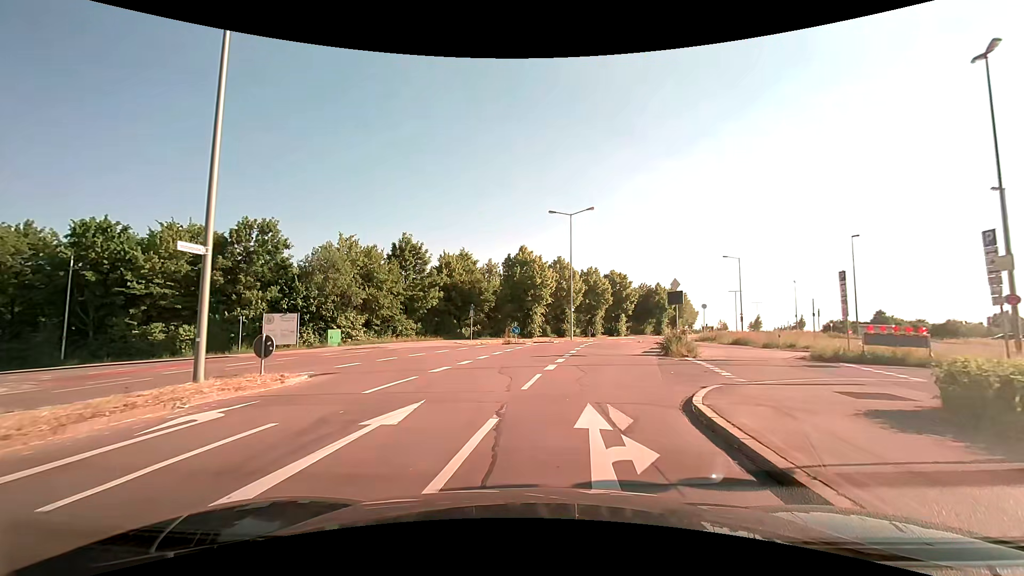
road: tertiary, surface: asphalt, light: Day
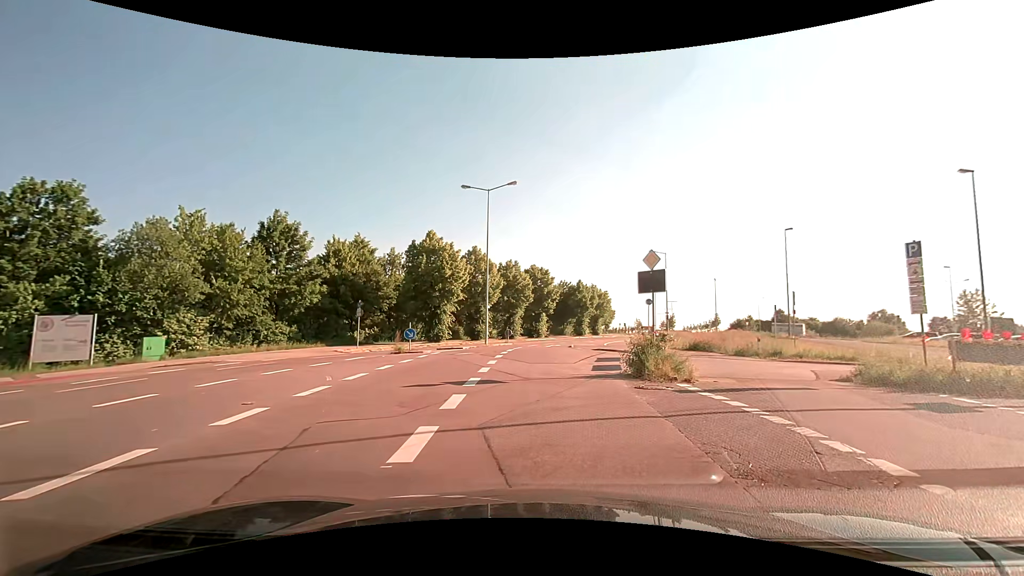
(+0.5, +9.2) m; +10°
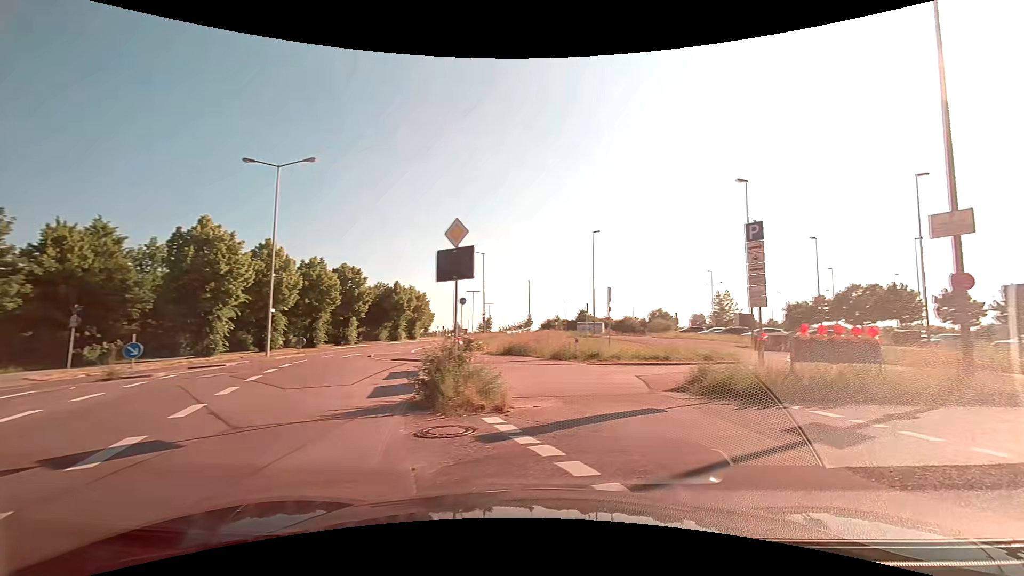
(+0.6, +4.5) m; +19°
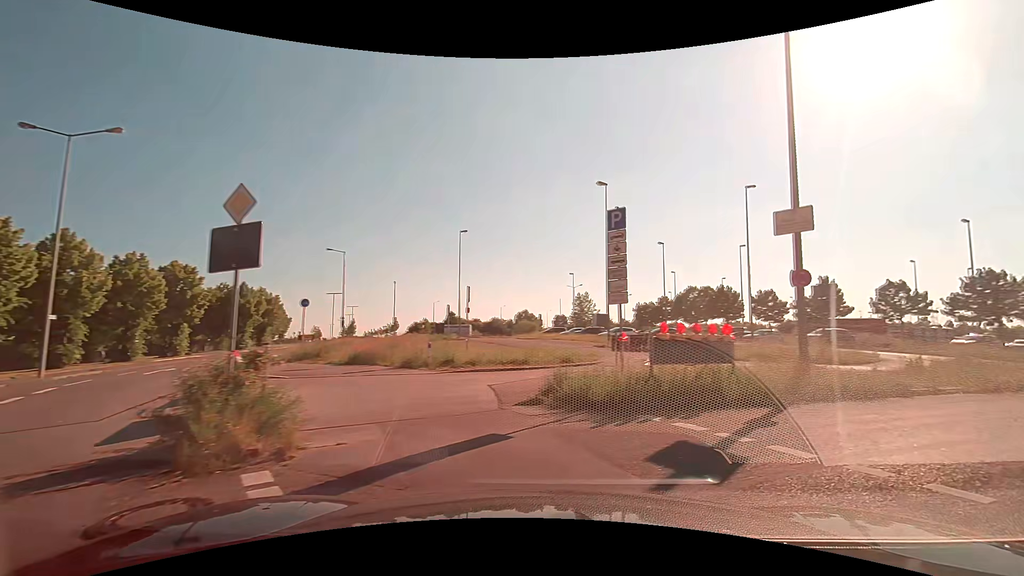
(+0.3, +2.2) m; +15°
